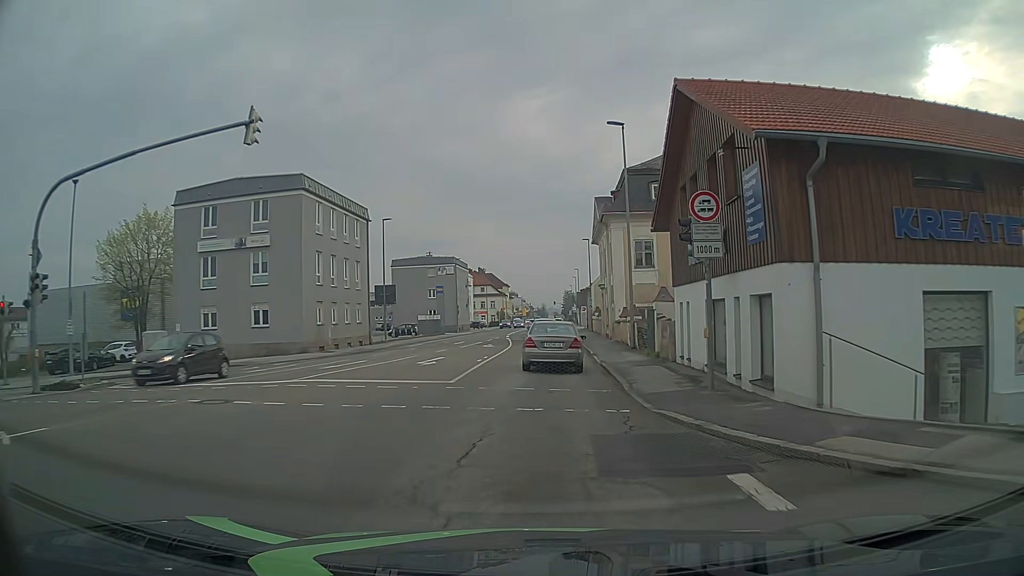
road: tertiary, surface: asphalt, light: Day
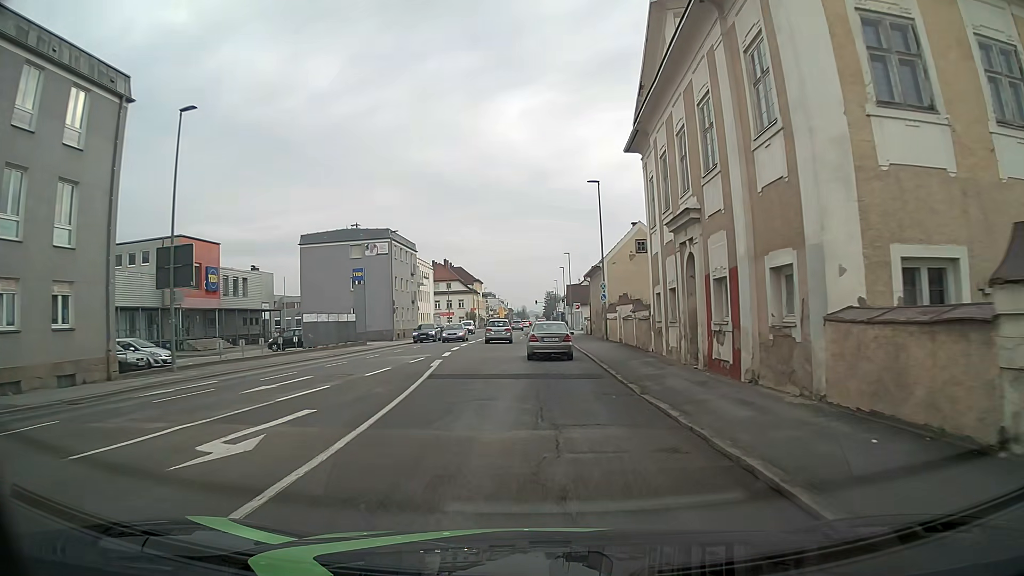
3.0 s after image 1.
(-0.1, +31.7) m; +1°
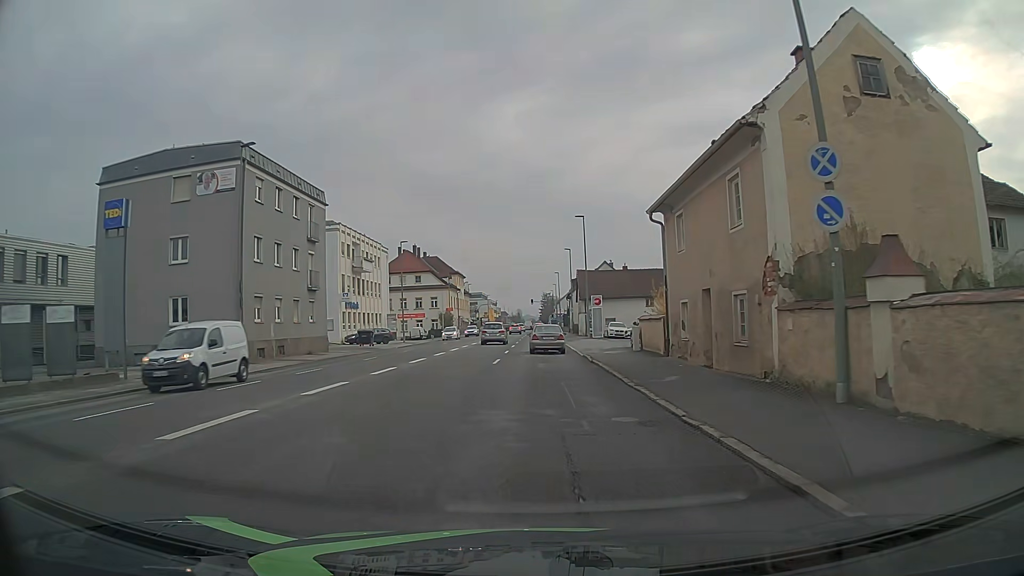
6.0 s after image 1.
(+0.1, +33.3) m; 0°
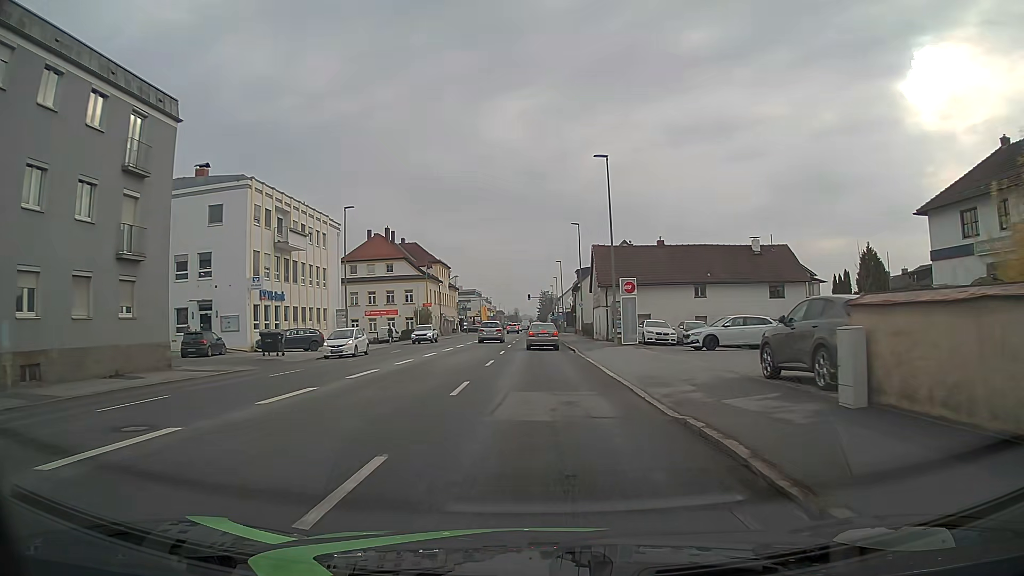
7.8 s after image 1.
(0.0, +20.3) m; 0°
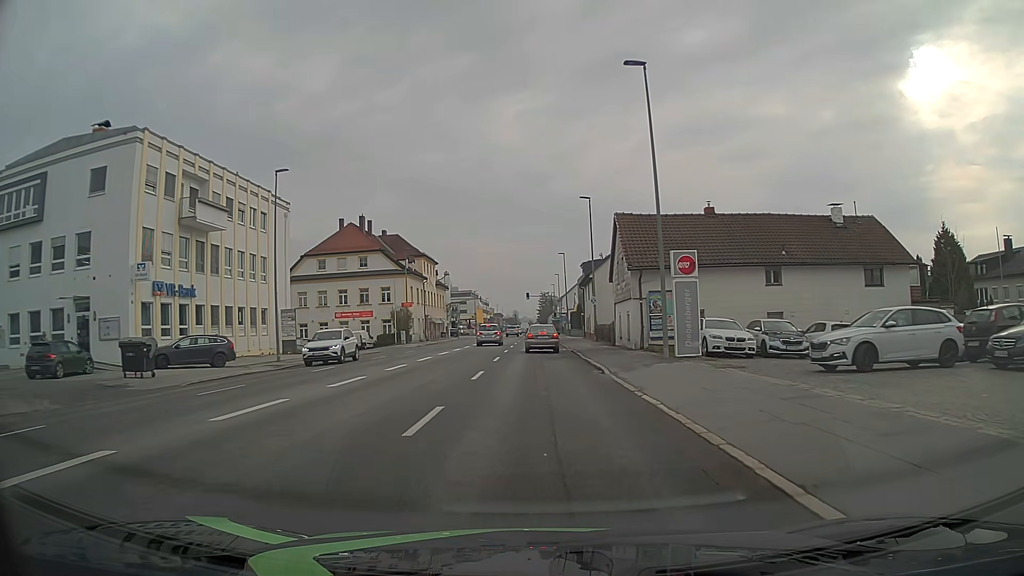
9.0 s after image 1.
(0.0, +13.7) m; 0°
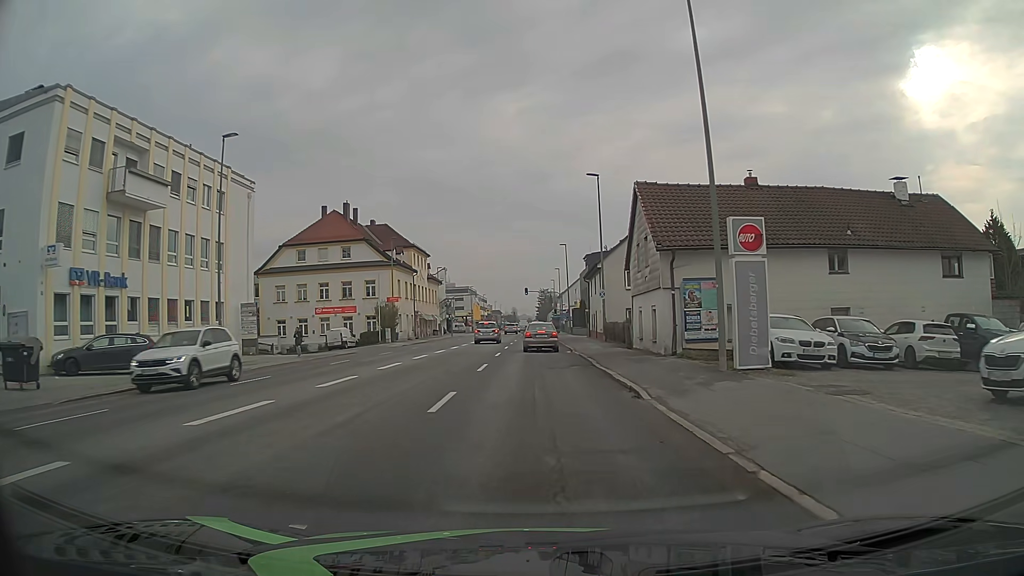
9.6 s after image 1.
(0.0, +6.8) m; 0°
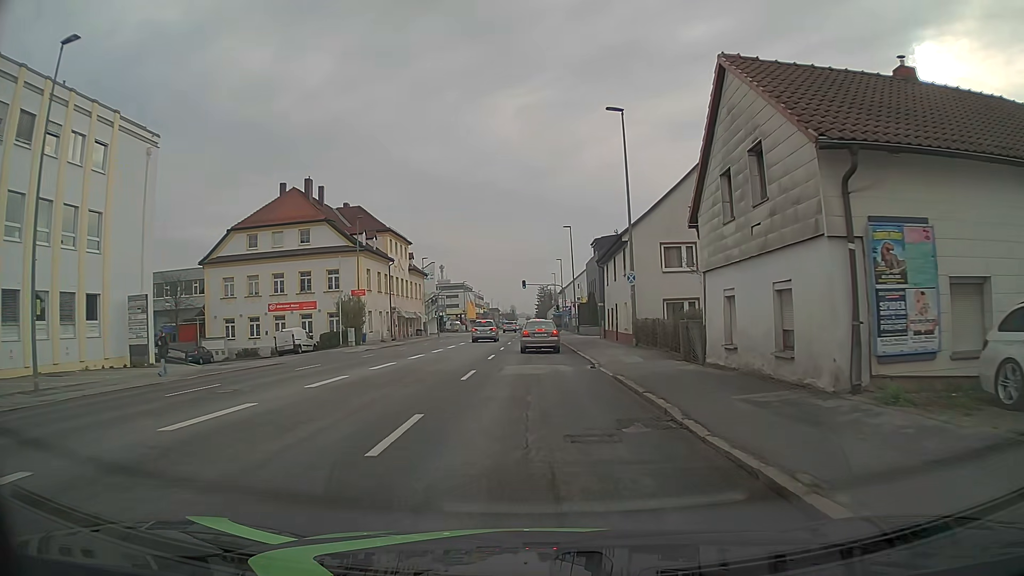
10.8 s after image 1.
(+0.1, +12.6) m; 0°
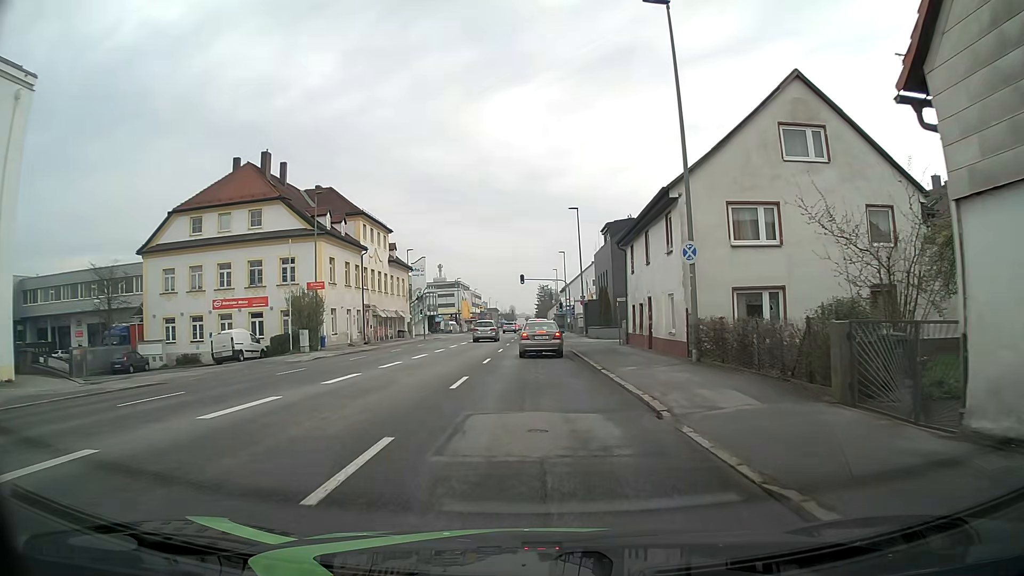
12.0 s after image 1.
(0.0, +10.6) m; 0°
(0, +10) (-1, +20) (-2, +30) (-3, +40) (-4, +50) (-4, +60) (-4, +70) (-4, +80) (-4, +90) (-4, +100) m
